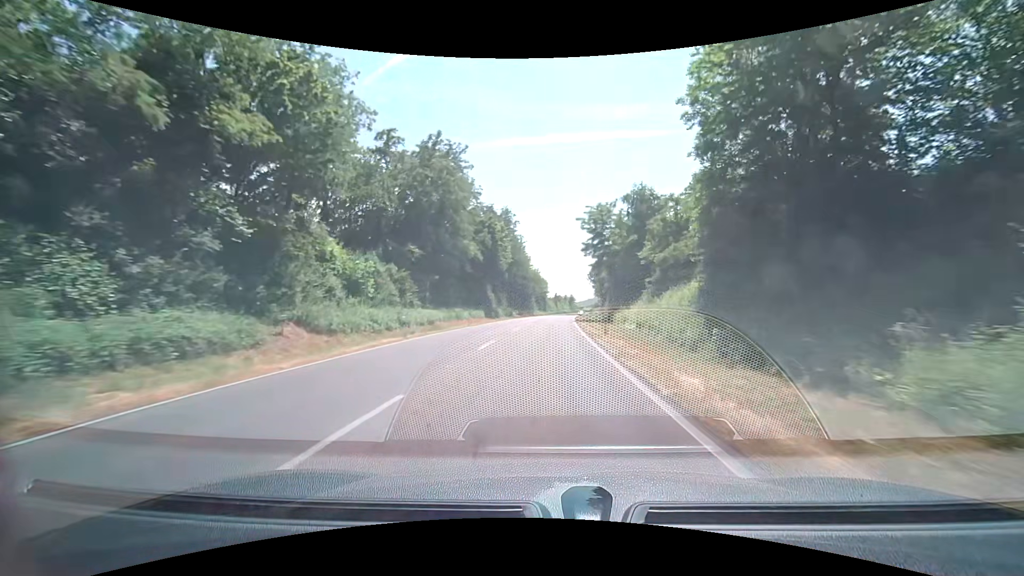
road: primary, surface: asphalt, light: Day
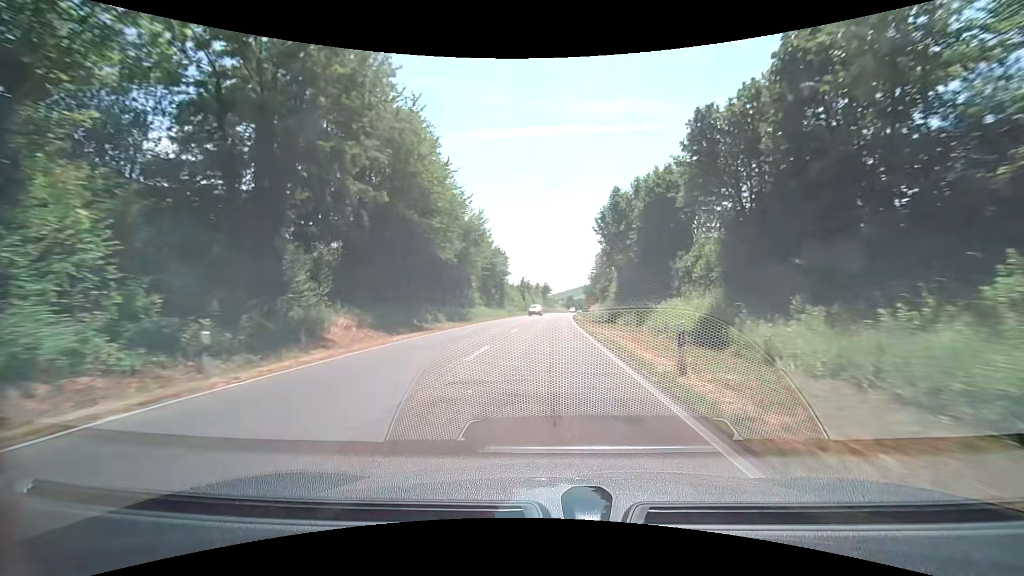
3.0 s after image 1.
(+2.0, +63.5) m; +3°
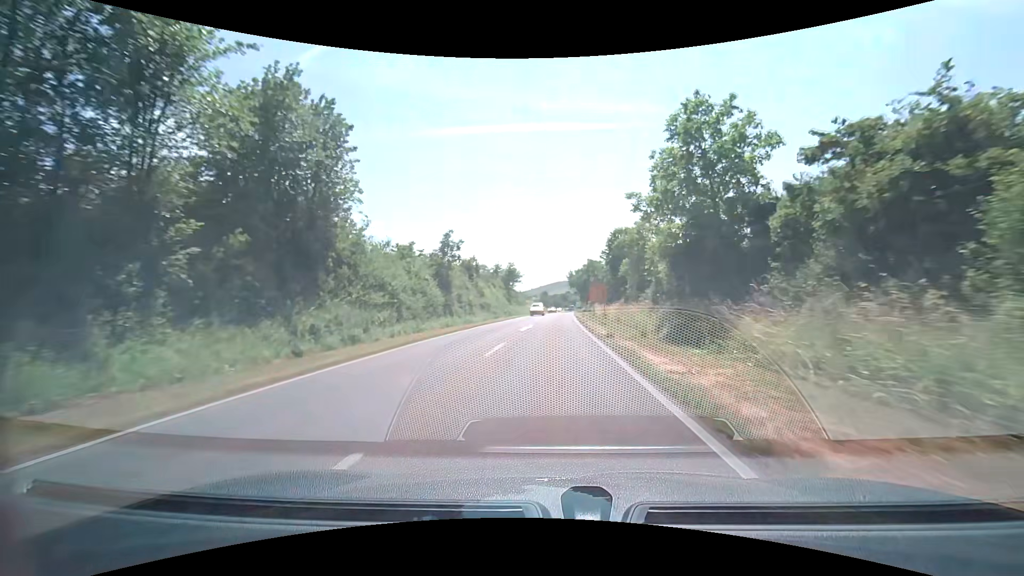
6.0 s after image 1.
(+1.7, +58.8) m; +3°
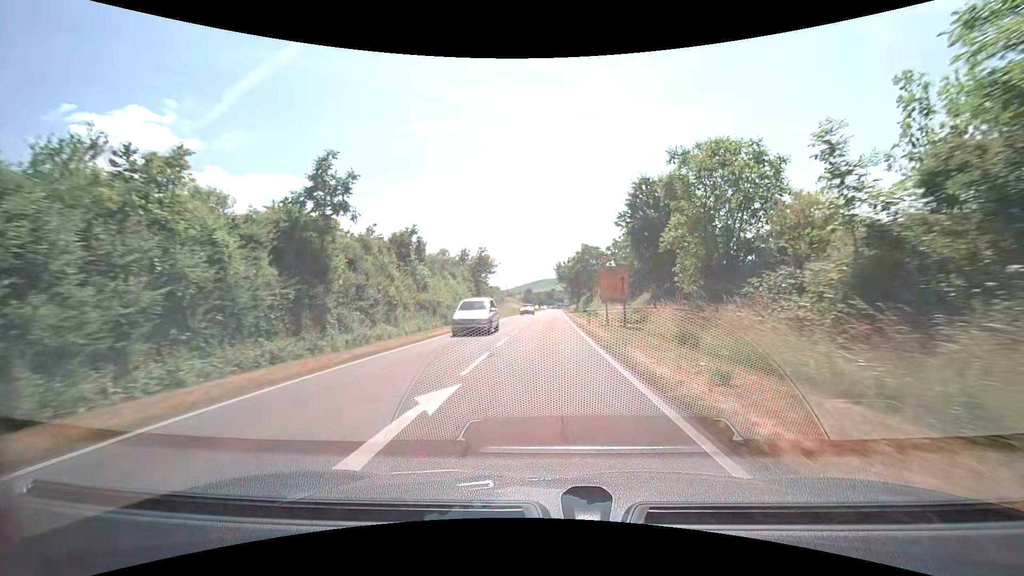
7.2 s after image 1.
(+0.4, +21.1) m; +2°
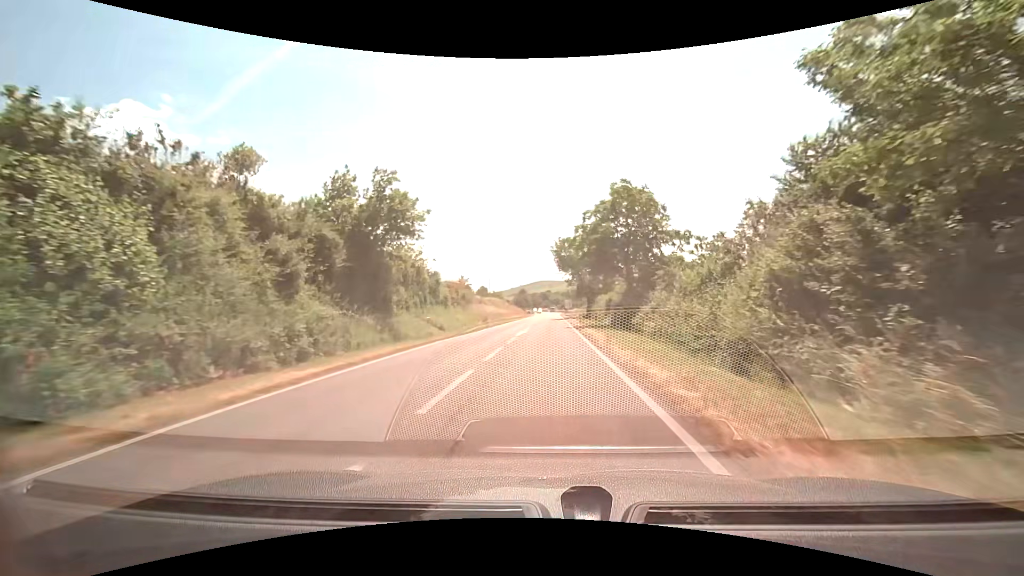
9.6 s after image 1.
(+0.6, +38.7) m; +1°
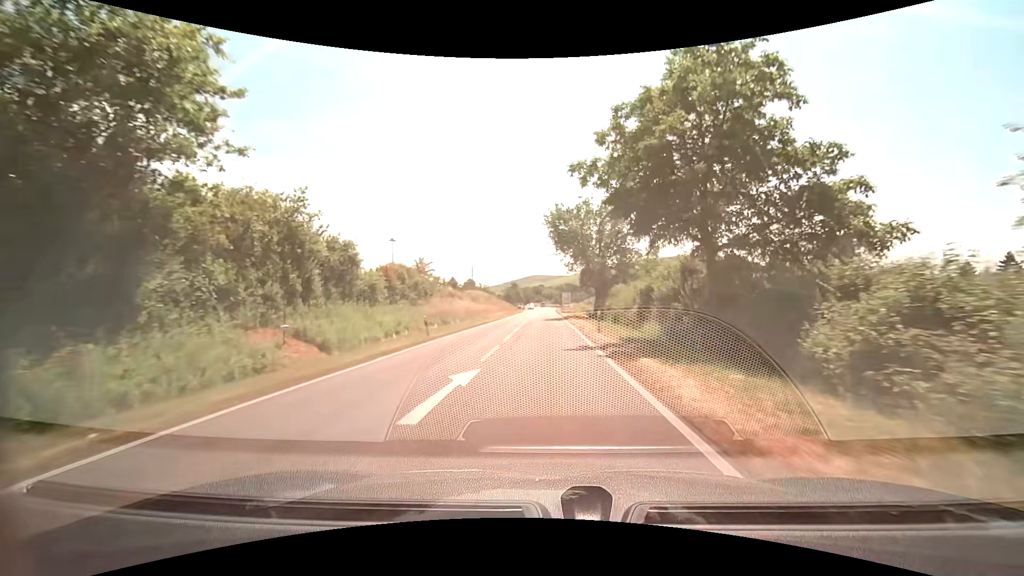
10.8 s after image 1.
(+0.2, +18.5) m; +1°
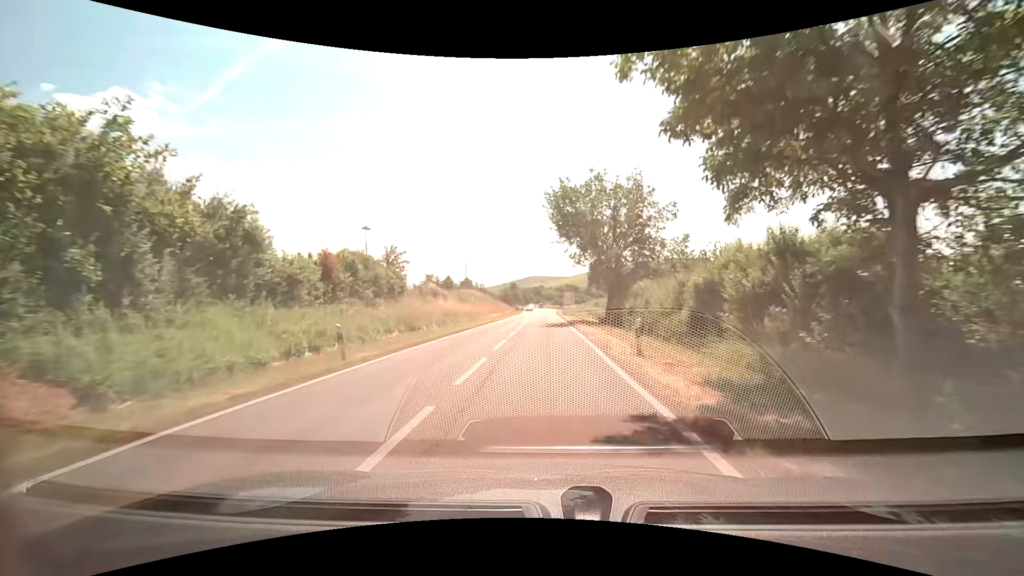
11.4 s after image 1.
(0.0, +9.3) m; 0°
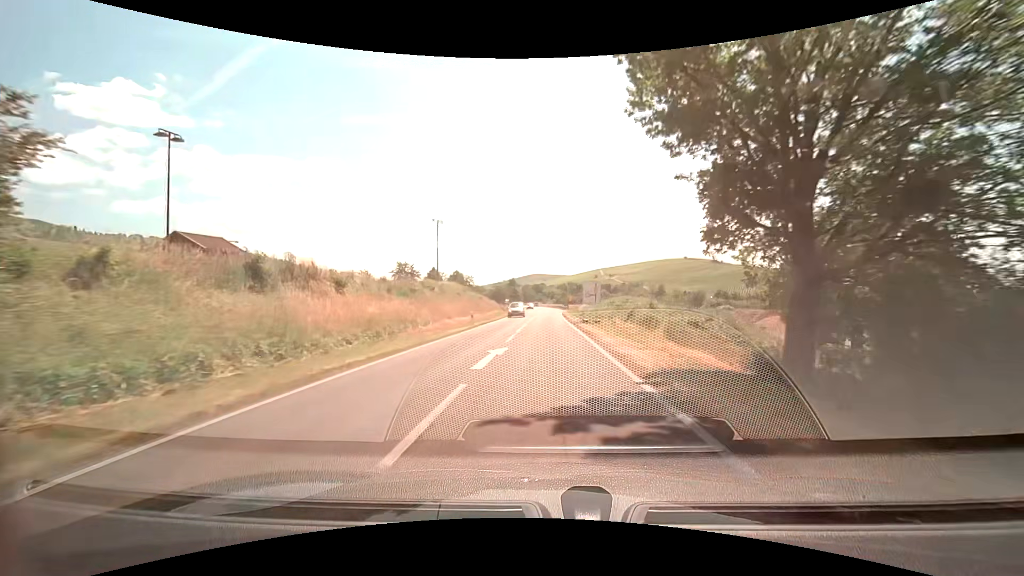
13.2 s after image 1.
(-0.1, +28.1) m; 0°
(0, +10) (0, +20) (0, +30) (0, +40) (0, +50) (+1, +60) (+1, +70) (+1, +80) (+1, +90) (+1, +100) m
